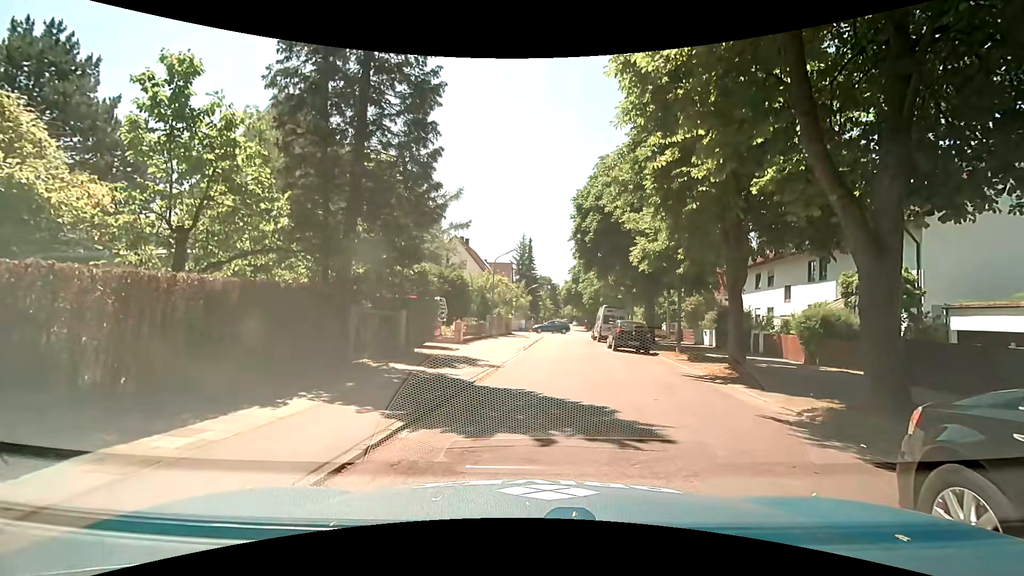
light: Day
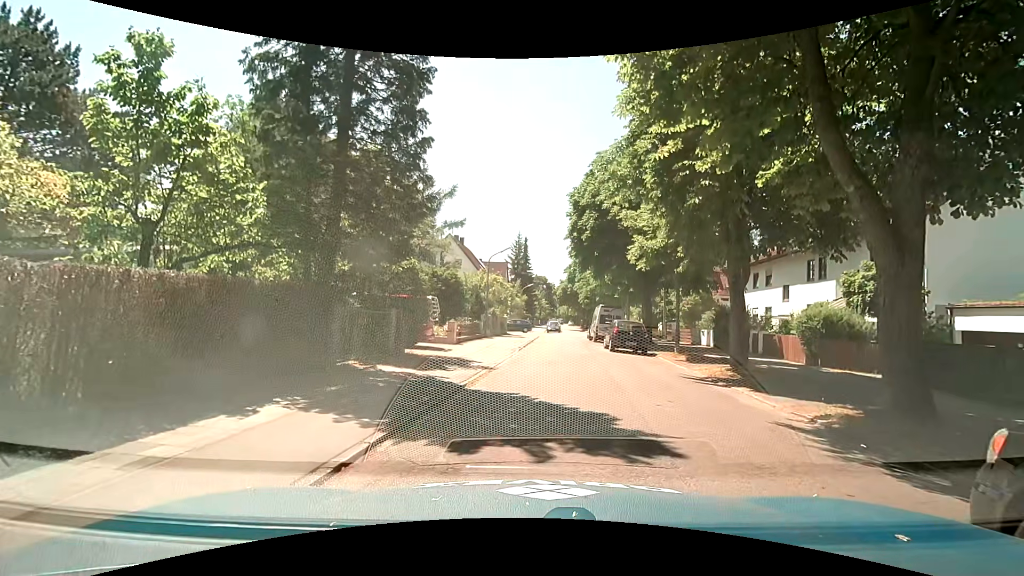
(0.0, +0.6) m; 0°
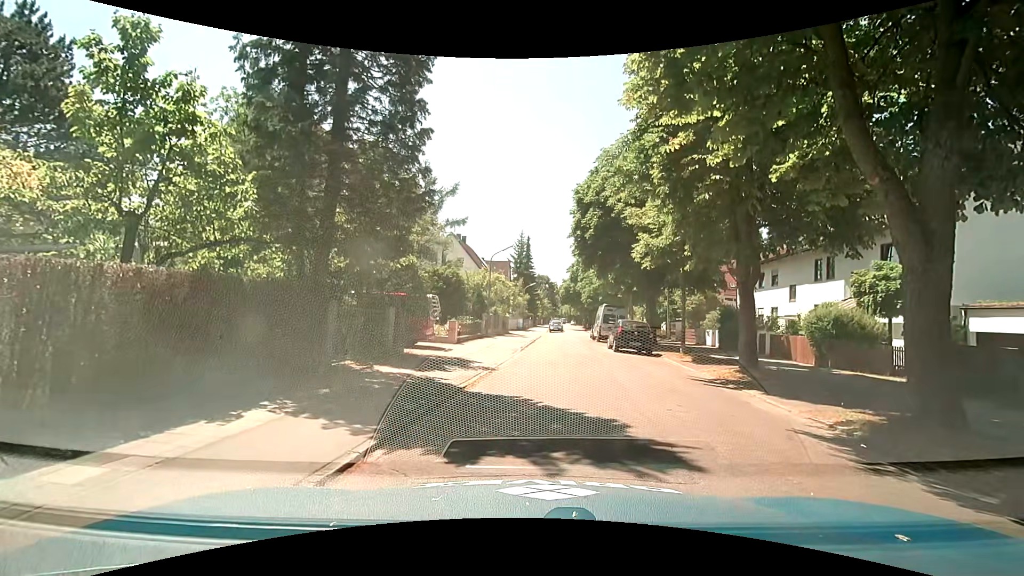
(0.0, +0.4) m; 0°
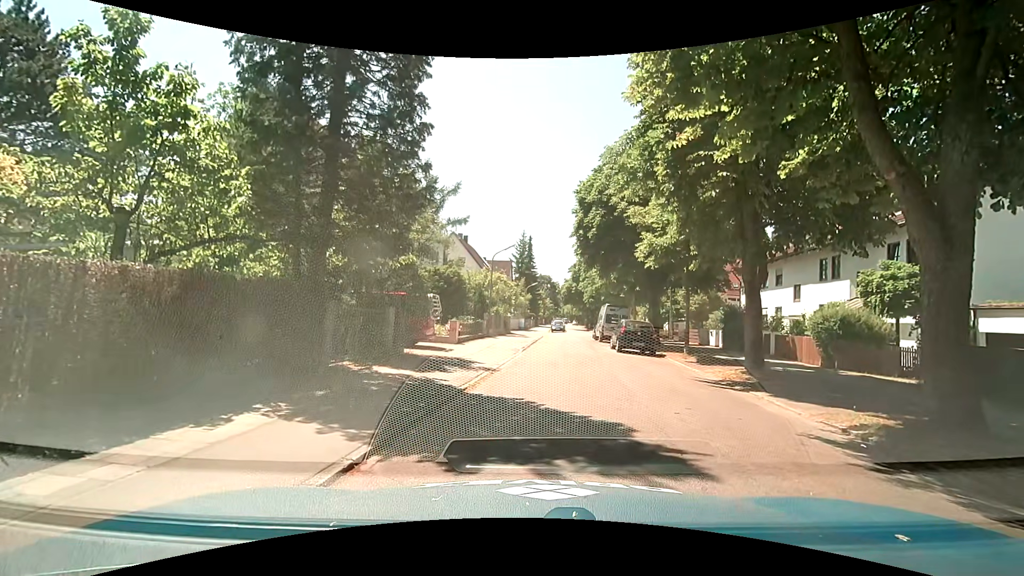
(0.0, +0.2) m; 0°
